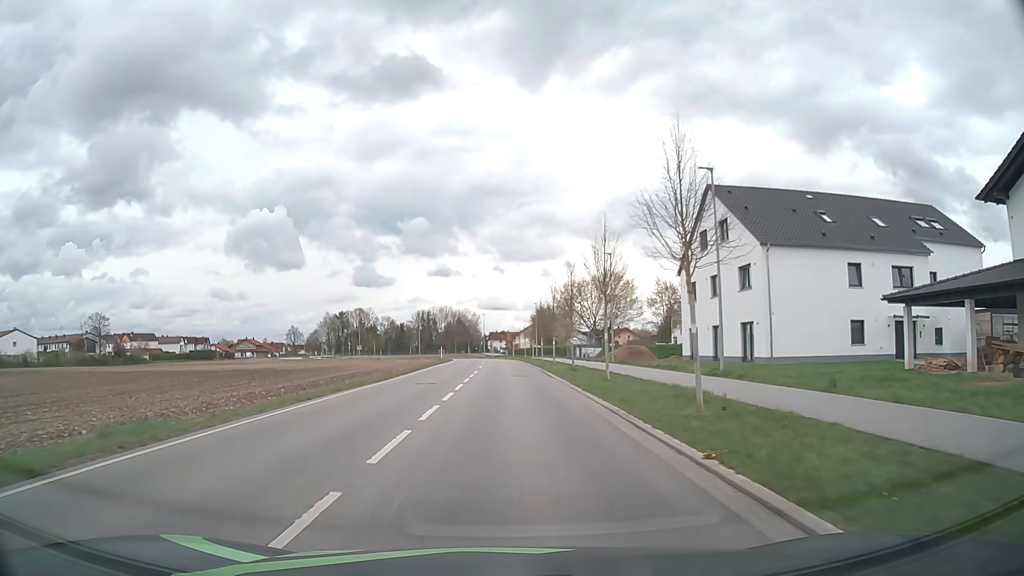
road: unclassified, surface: asphalt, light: Day
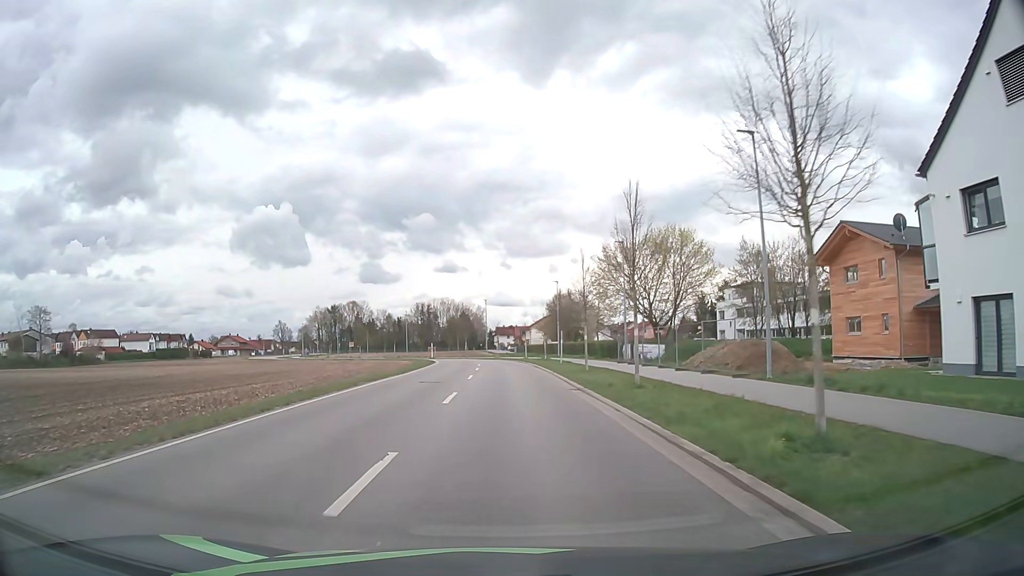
(0.0, +29.3) m; 0°
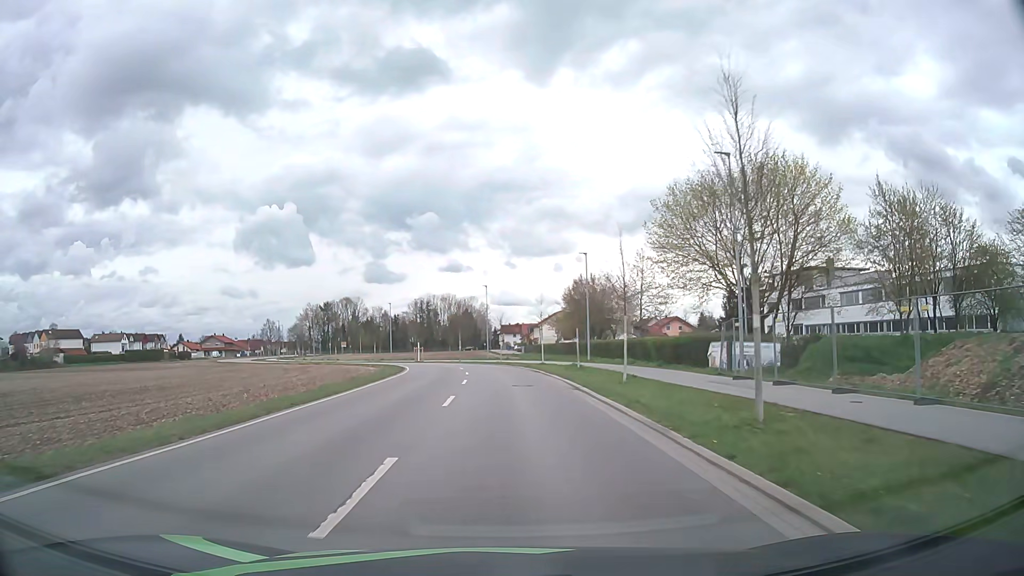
(-0.1, +21.8) m; -1°
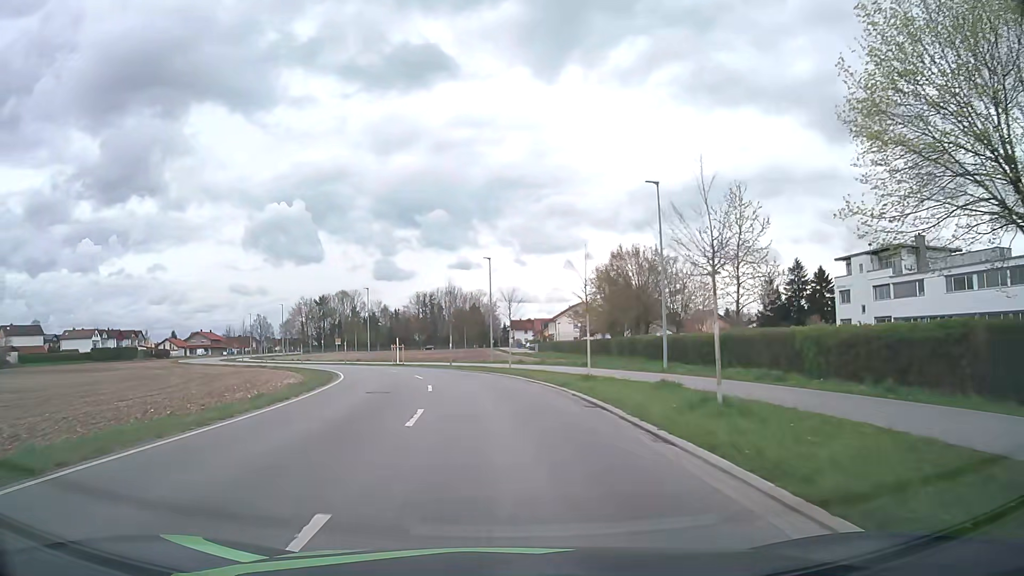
(-0.1, +21.9) m; -1°
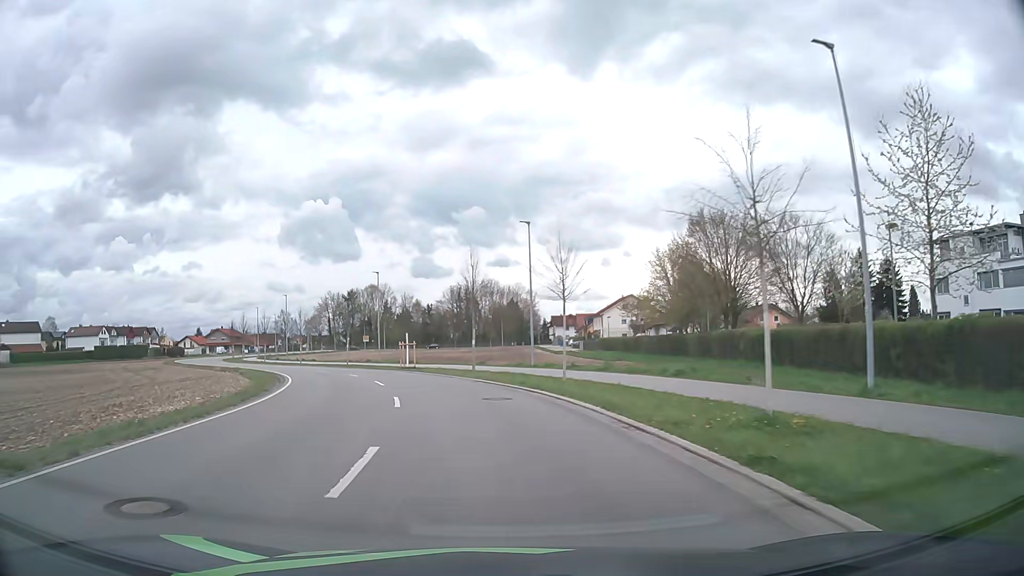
(-0.3, +14.5) m; -3°
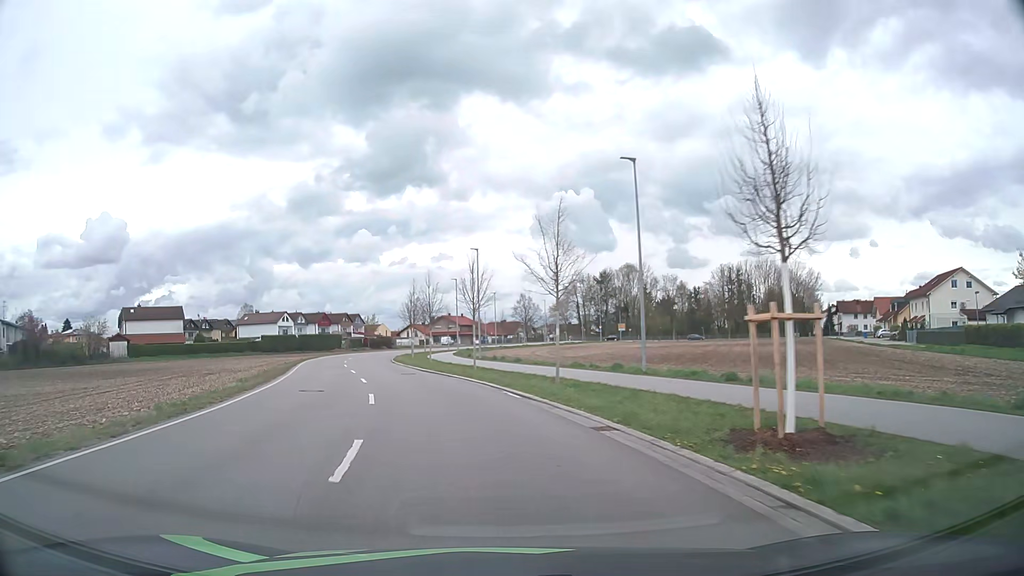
(-6.1, +34.9) m; -22°
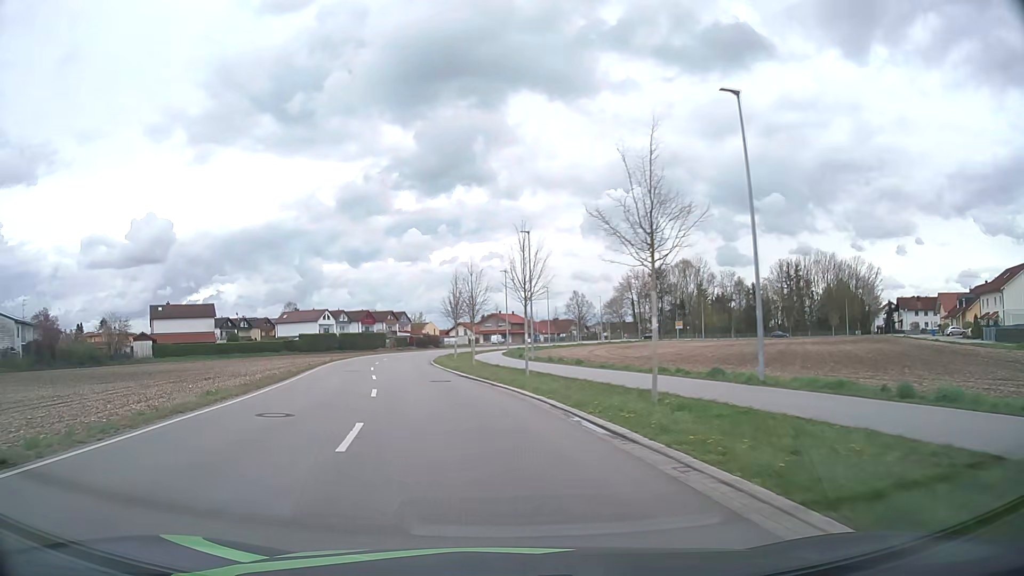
(-0.2, +7.2) m; -4°
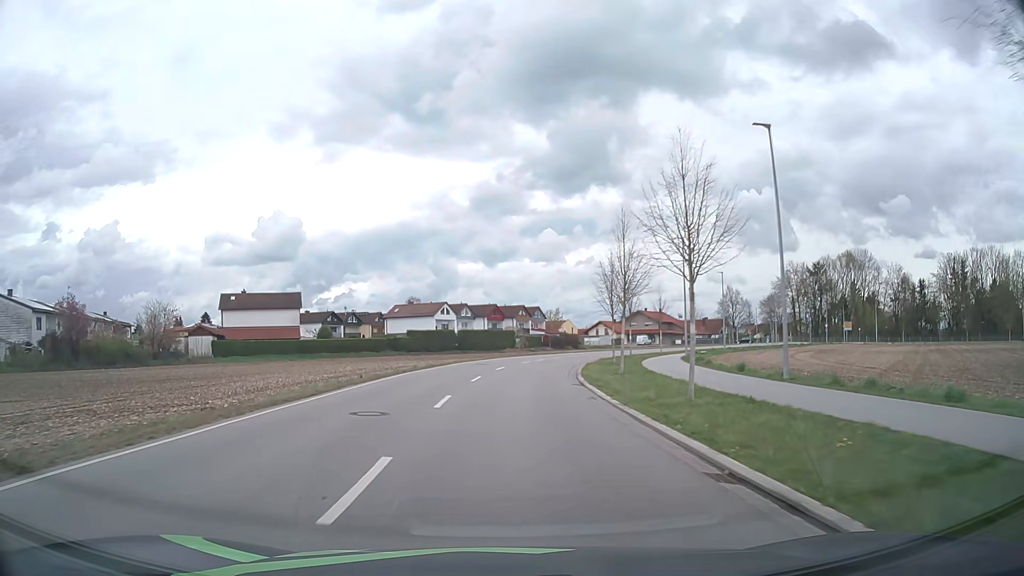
(-2.8, +21.7) m; -13°
(0, +10) (0, +20) (+1, +30) (+2, +40) (+4, +50) (+7, +59) (+12, +68) (+17, +77) (+23, +85) (+29, +93) m
